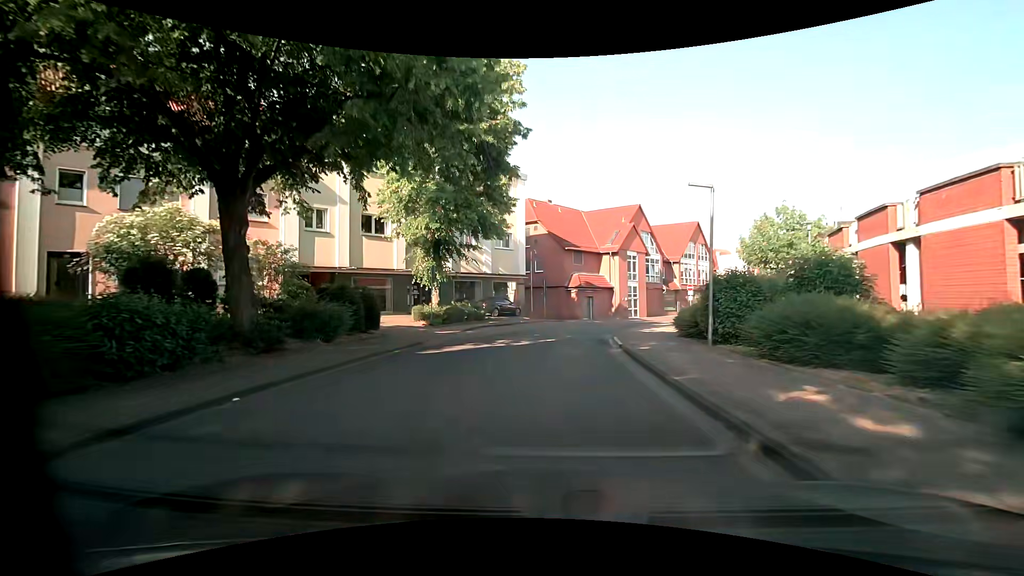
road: residential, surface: asphalt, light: Day
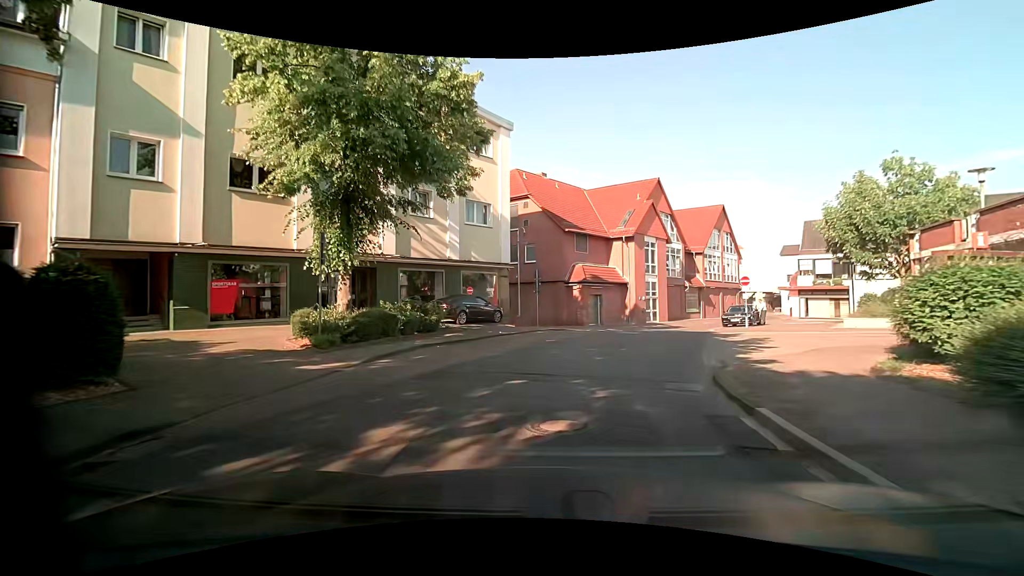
(0.0, +12.7) m; +2°
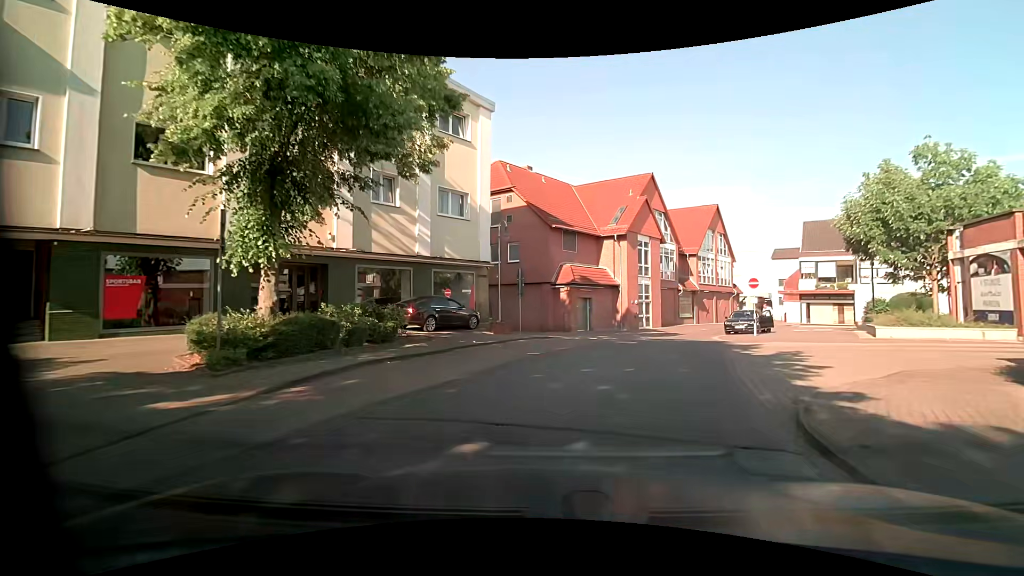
(0.0, +3.6) m; +1°
